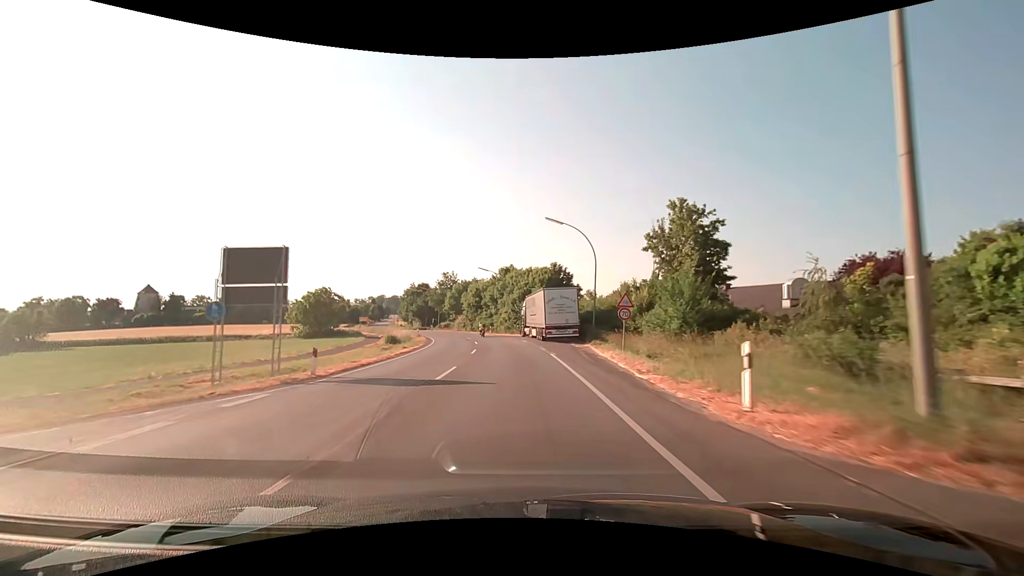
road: secondary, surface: asphalt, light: Day
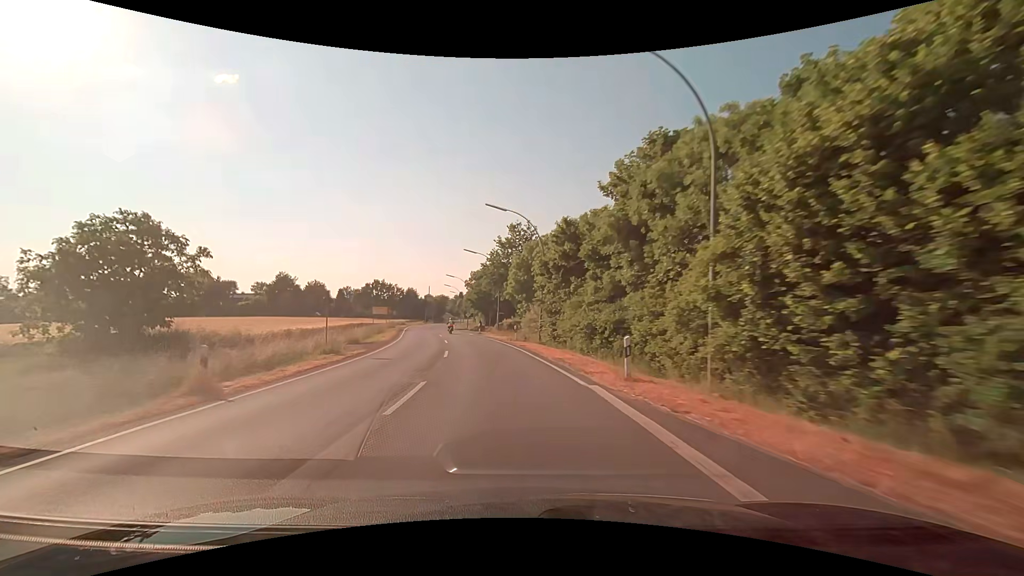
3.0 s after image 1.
(-3.8, +54.2) m; -11°
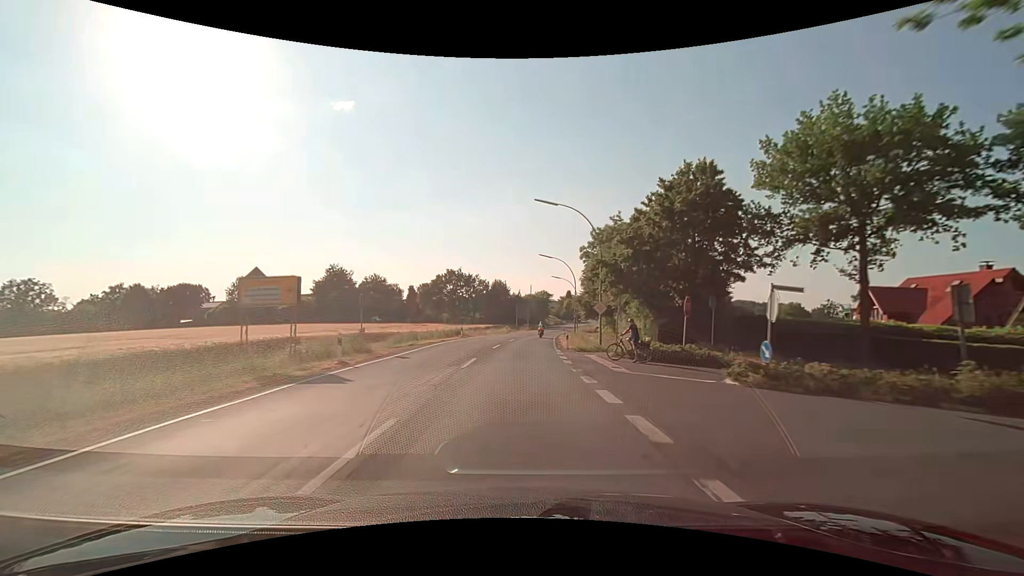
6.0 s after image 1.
(-7.5, +53.1) m; -12°
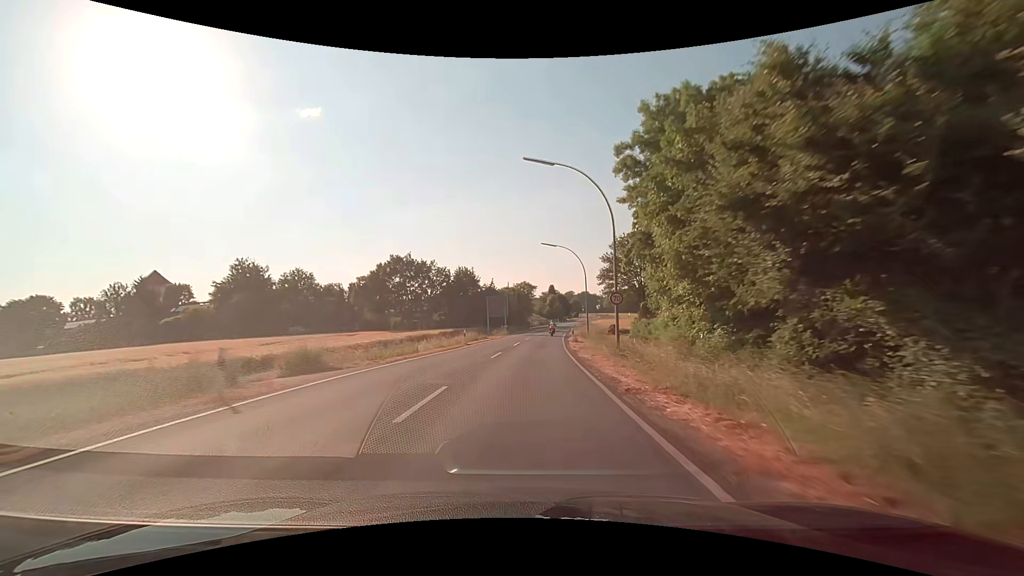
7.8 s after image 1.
(+0.2, +32.0) m; +2°
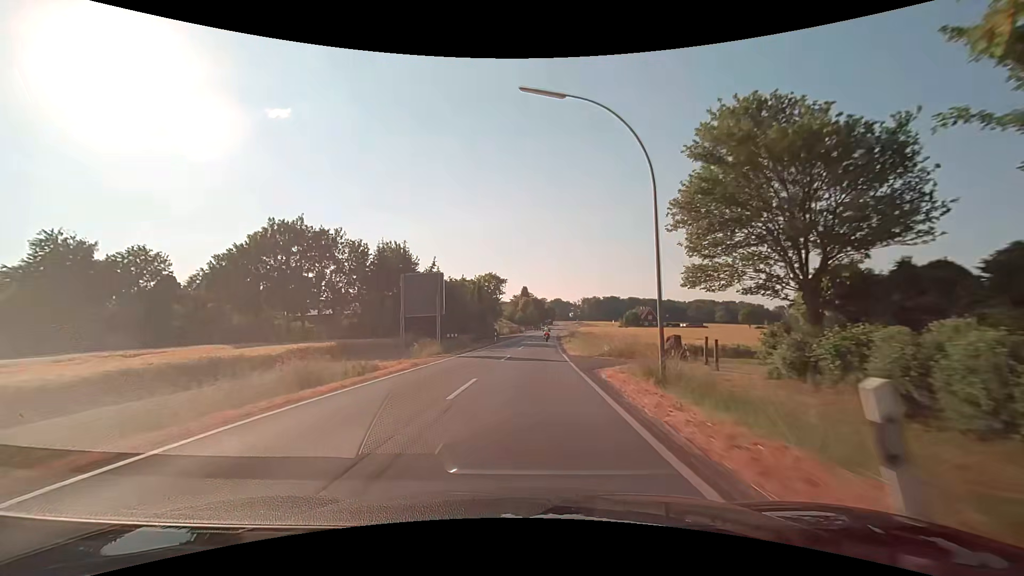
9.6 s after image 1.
(+0.9, +31.8) m; +4°
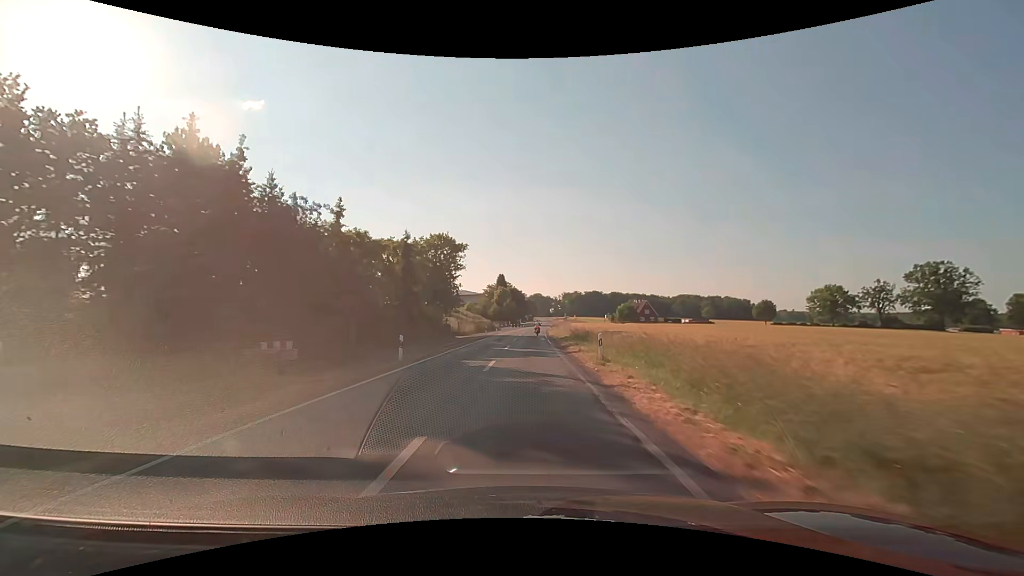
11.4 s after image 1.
(+0.8, +31.8) m; +2°
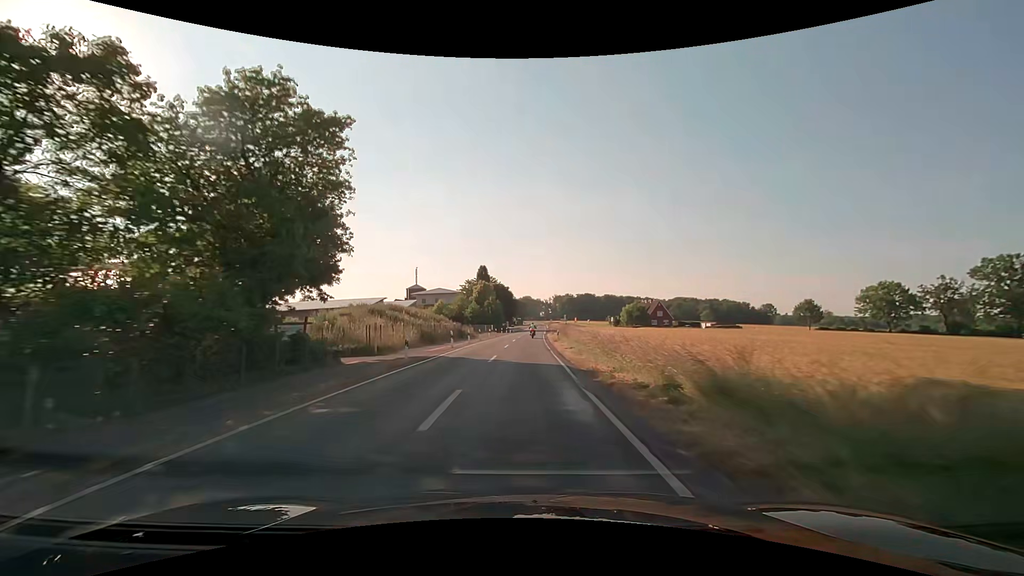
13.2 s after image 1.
(+0.4, +31.8) m; +1°
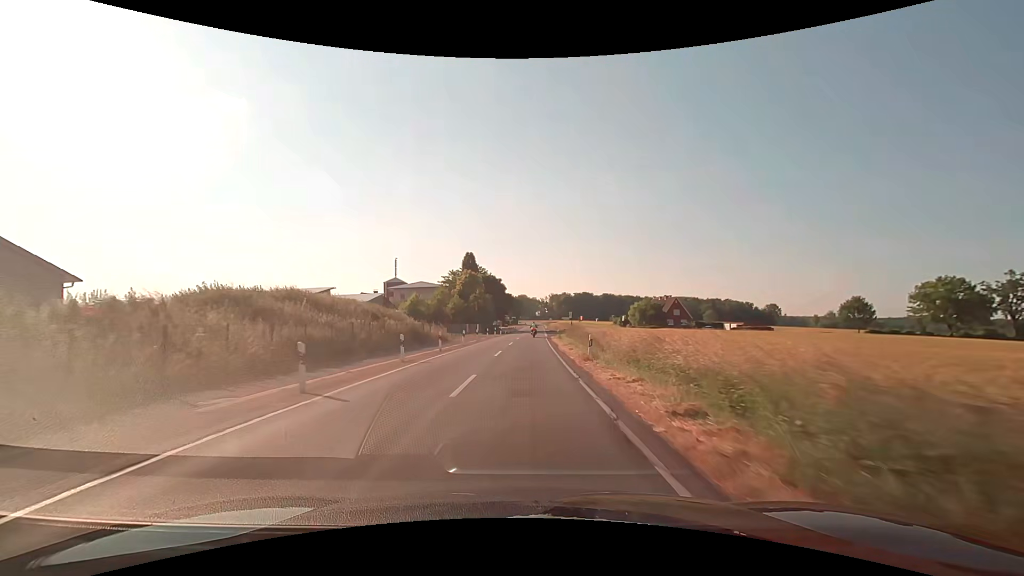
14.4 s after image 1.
(0.0, +21.2) m; 0°
(0, +10) (0, +20) (0, +30) (0, +40) (+1, +50) (+1, +60) (+2, +70) (+2, +80) (+2, +90) (+3, +100) m
